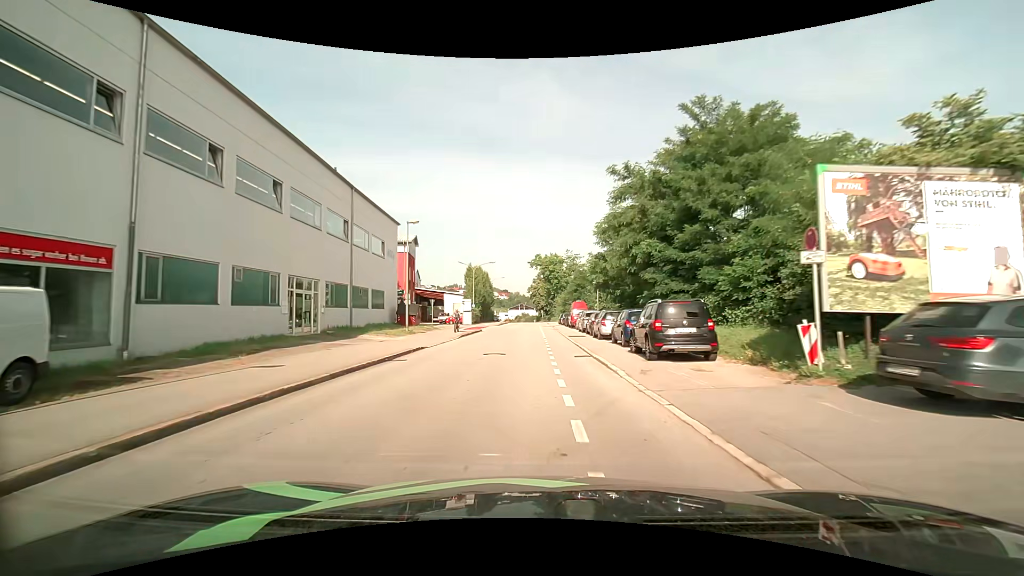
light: Day
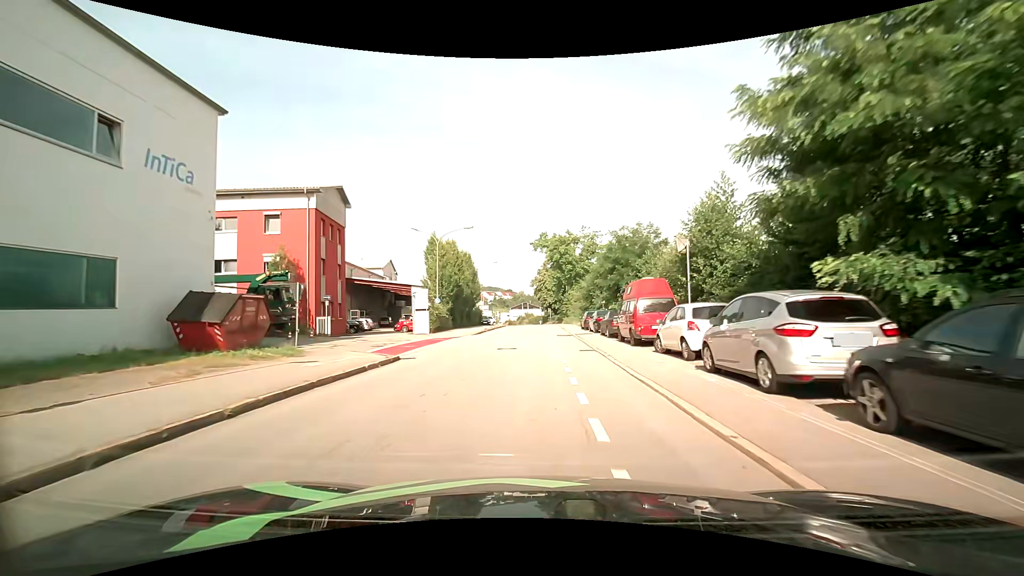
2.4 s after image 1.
(-0.2, +28.4) m; 0°
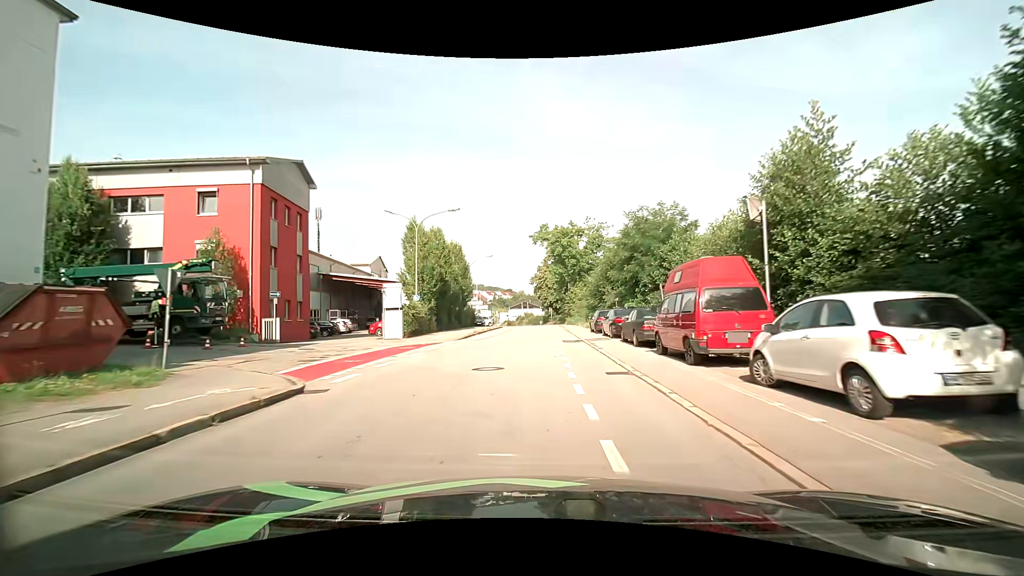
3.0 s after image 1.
(0.0, +7.2) m; 0°
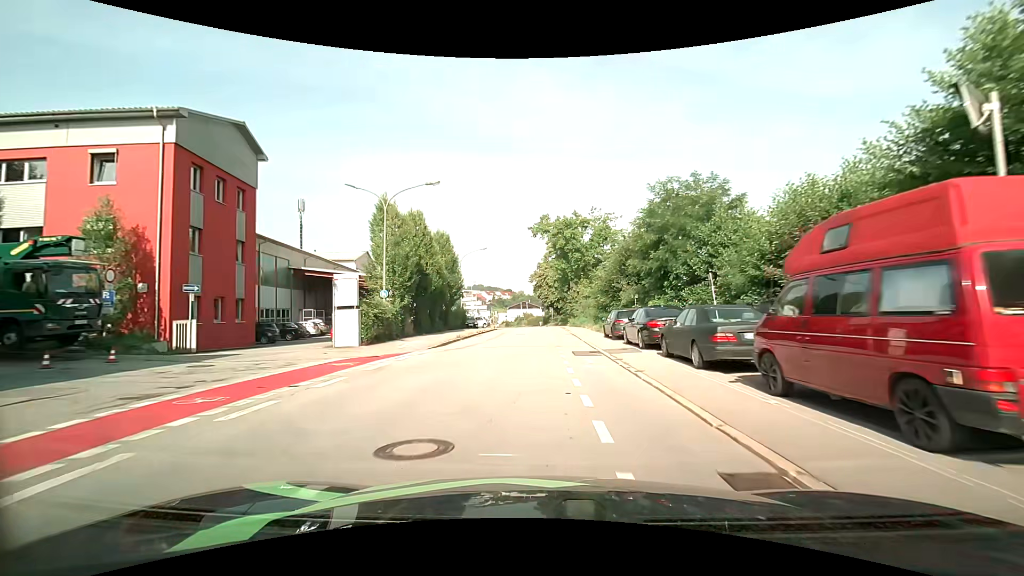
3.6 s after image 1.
(0.0, +7.1) m; 0°
(0, +10) (0, +20) (0, +30) (0, +40) (0, +50) (0, +60) (0, +70) (-1, +80) (-2, +90) (-3, +100) m
